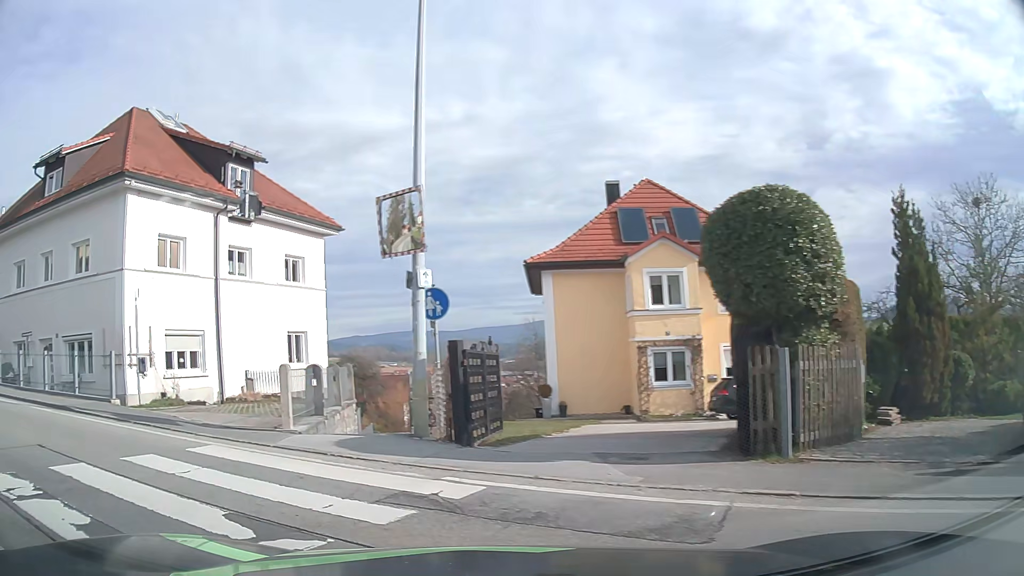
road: tertiary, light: Day
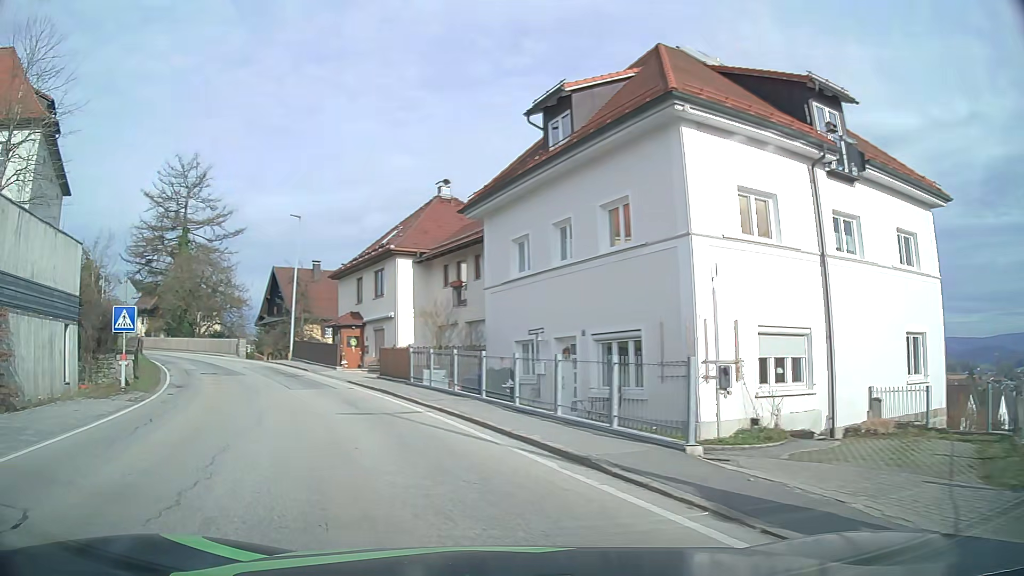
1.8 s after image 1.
(-2.7, +6.6) m; -43°
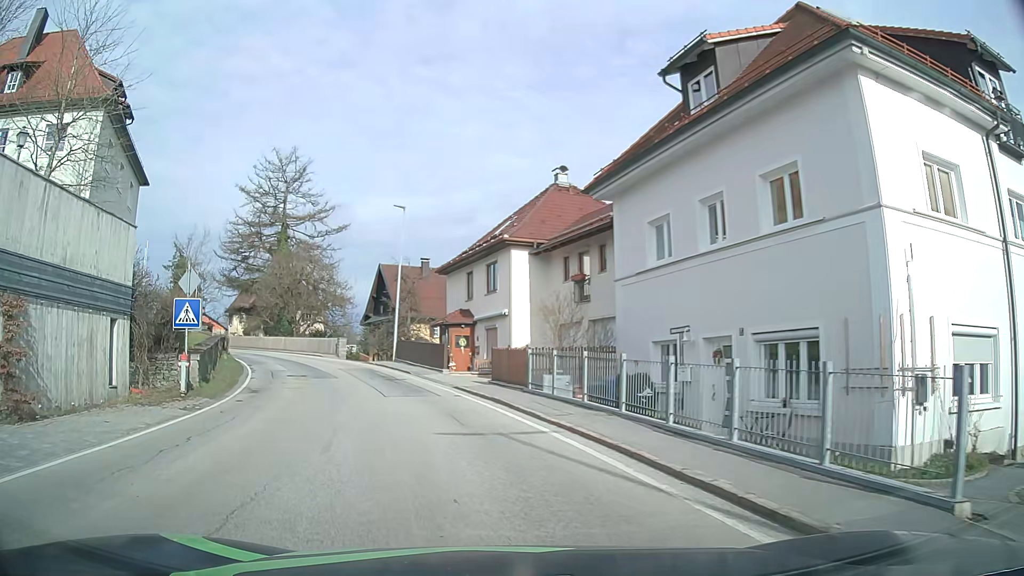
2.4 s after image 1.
(-0.3, +3.2) m; -9°
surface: asphalt
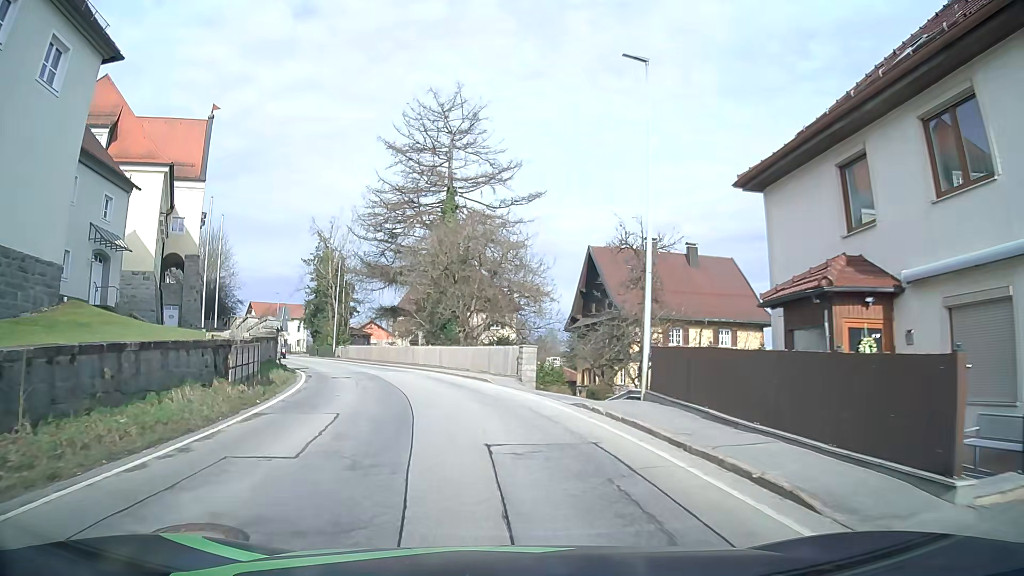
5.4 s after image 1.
(-4.4, +21.7) m; -18°
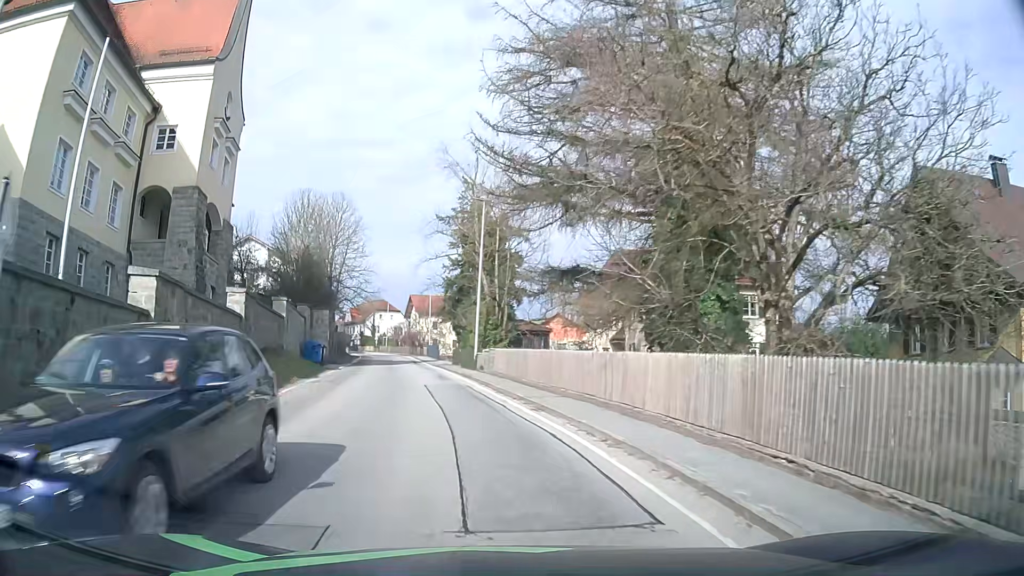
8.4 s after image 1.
(-3.7, +27.2) m; -17°
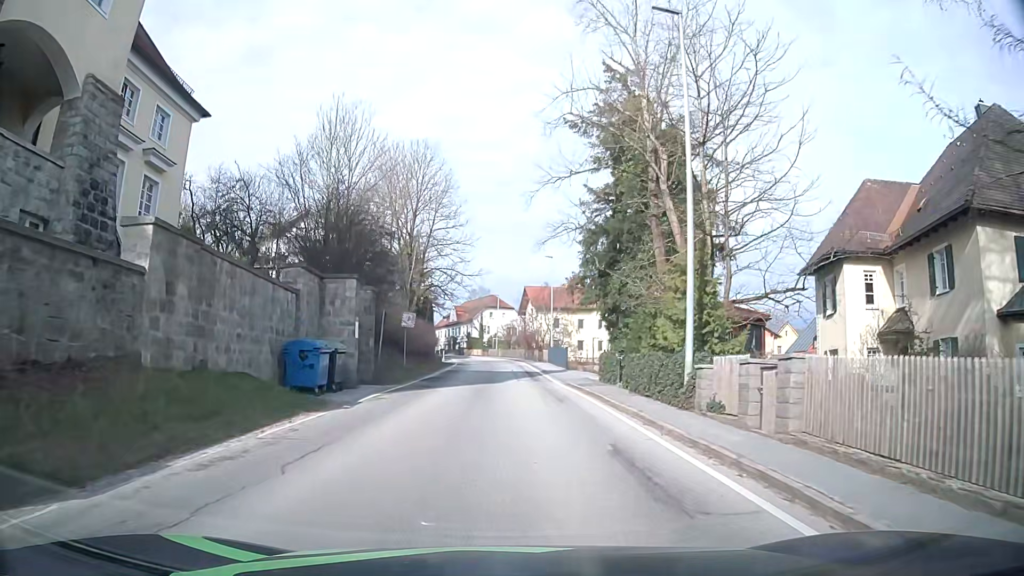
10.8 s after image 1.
(-2.7, +21.7) m; -11°
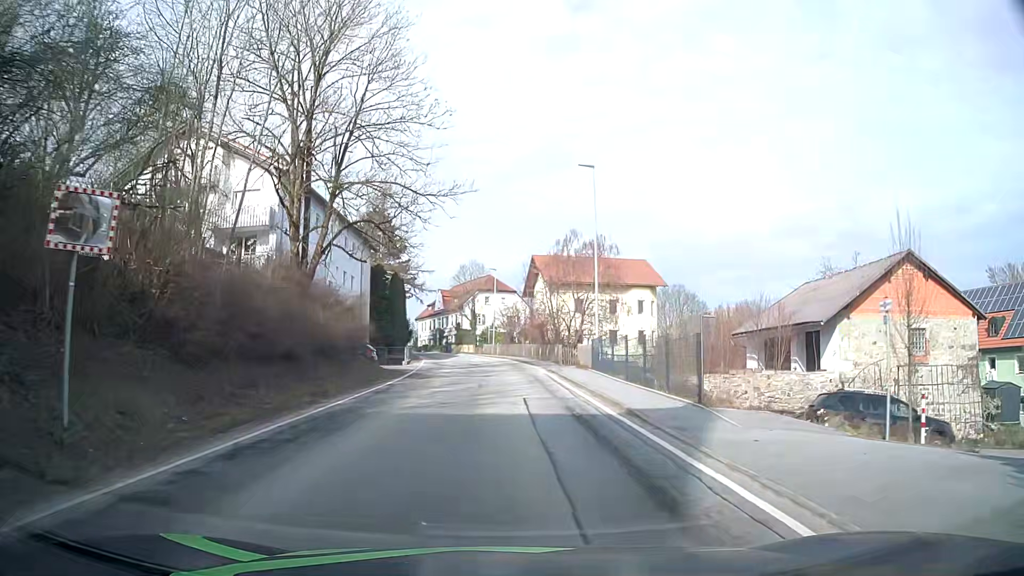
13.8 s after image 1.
(+0.2, +28.9) m; 0°
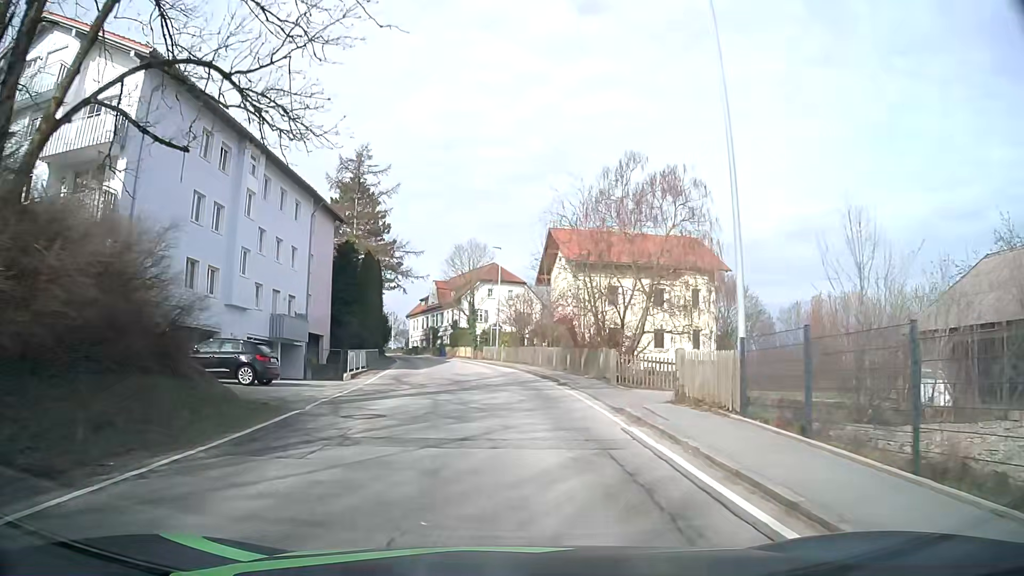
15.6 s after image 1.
(+0.2, +17.9) m; 0°
(0, +10) (0, +20) (-1, +30) (-2, +40) (-3, +50) (-5, +60) (-7, +69) (-11, +79) (-15, +88) (-20, +96) m
